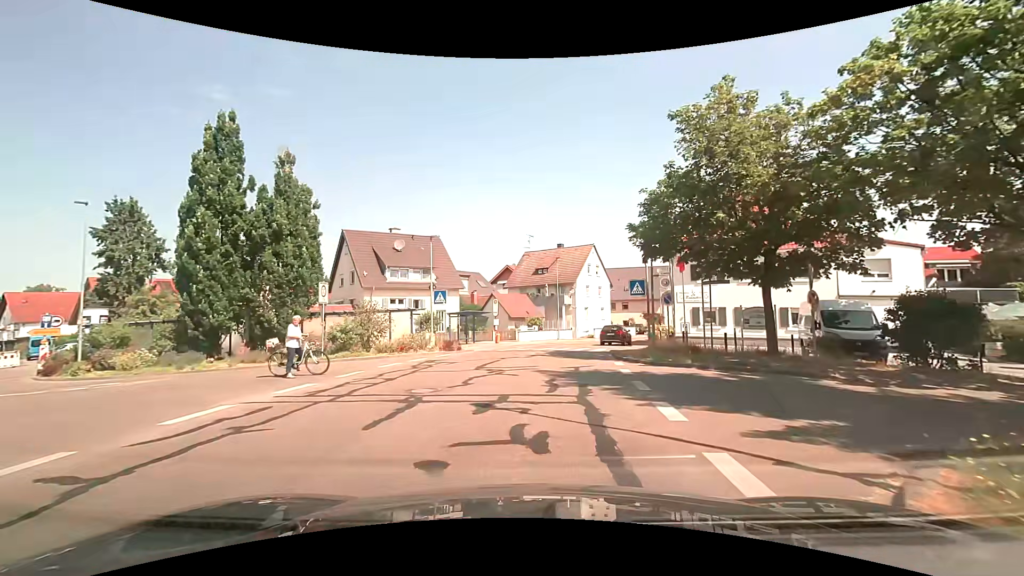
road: secondary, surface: asphalt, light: Day
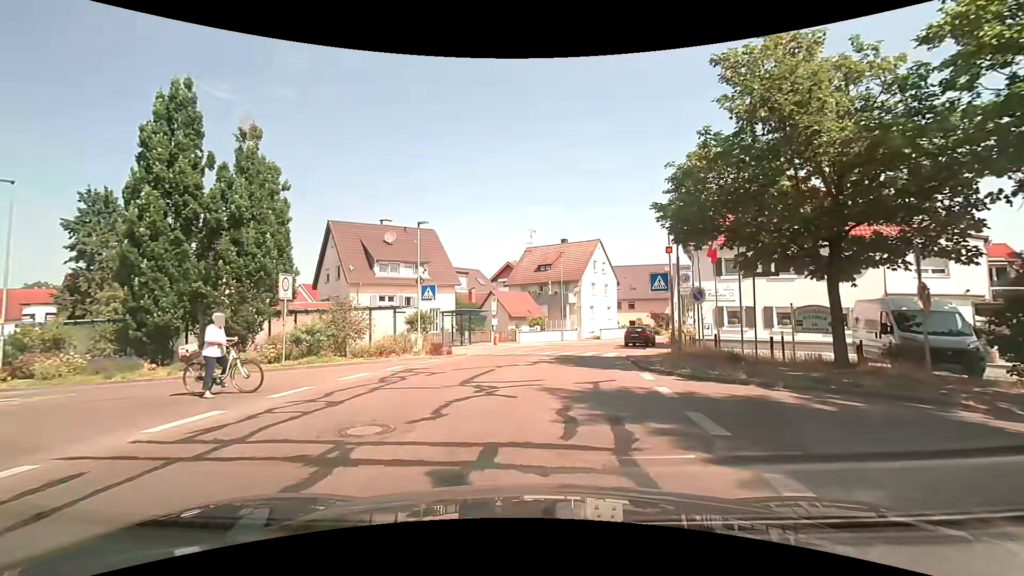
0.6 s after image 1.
(0.0, +3.7) m; -1°
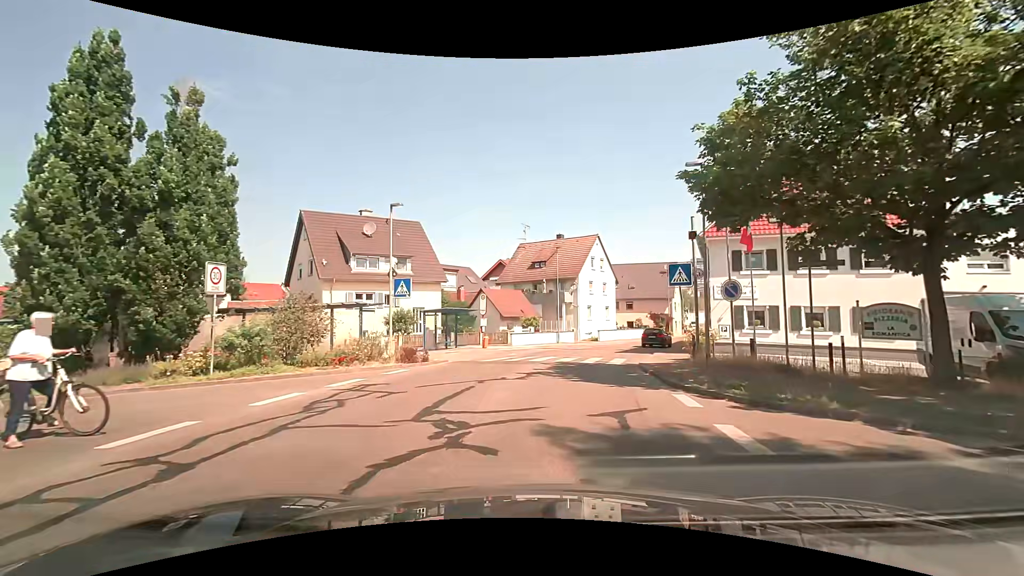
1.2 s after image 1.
(+0.1, +3.7) m; +3°
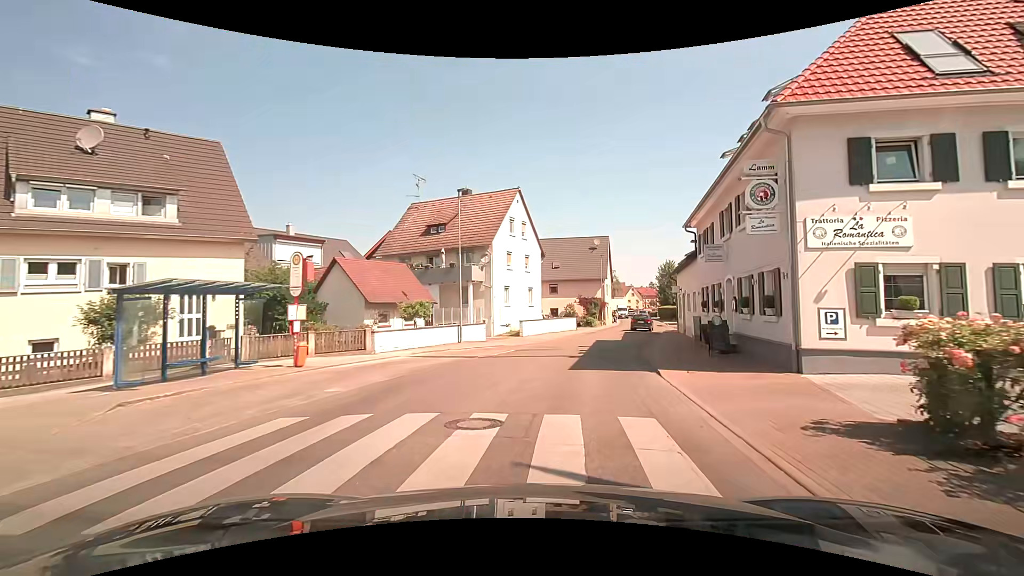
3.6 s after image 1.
(+0.8, +16.1) m; +9°
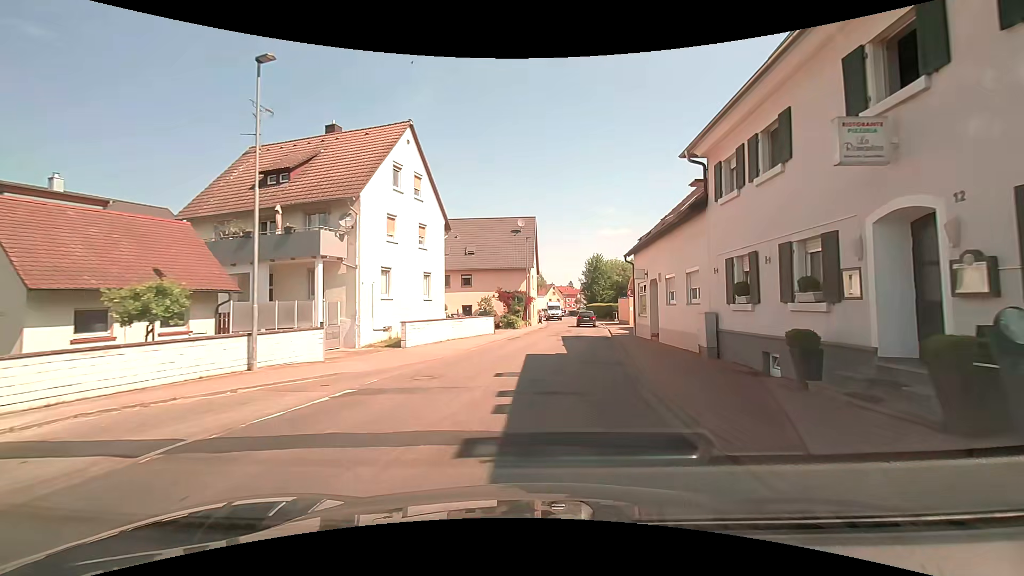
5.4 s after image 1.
(+1.1, +13.0) m; +9°
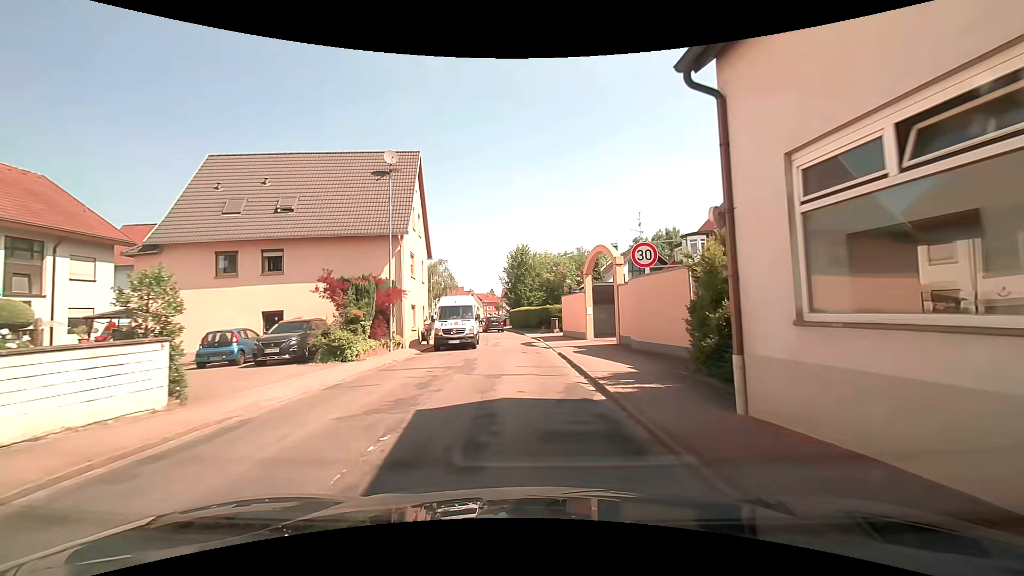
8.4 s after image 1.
(+2.6, +22.6) m; +9°
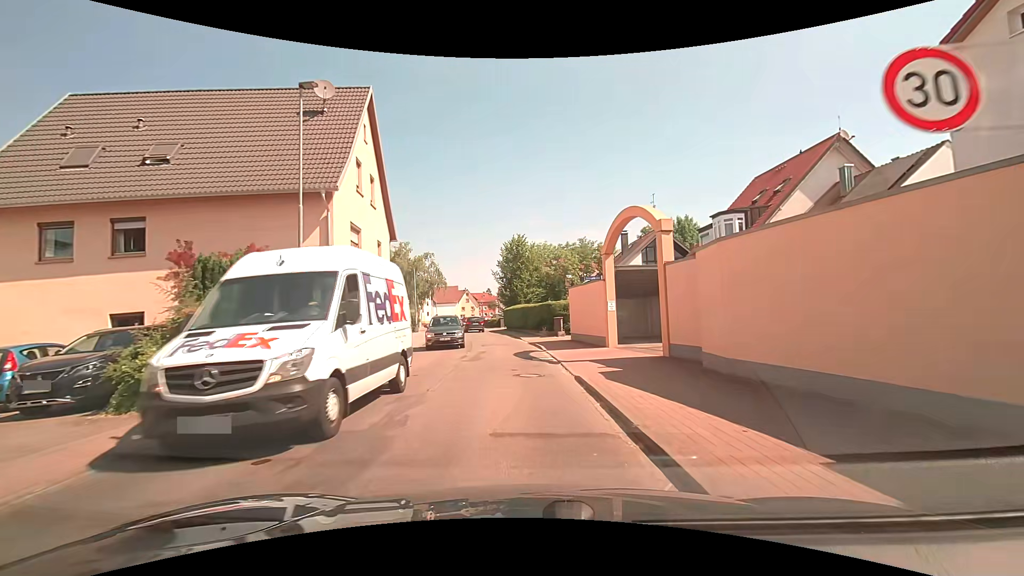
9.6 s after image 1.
(+0.1, +8.3) m; 0°
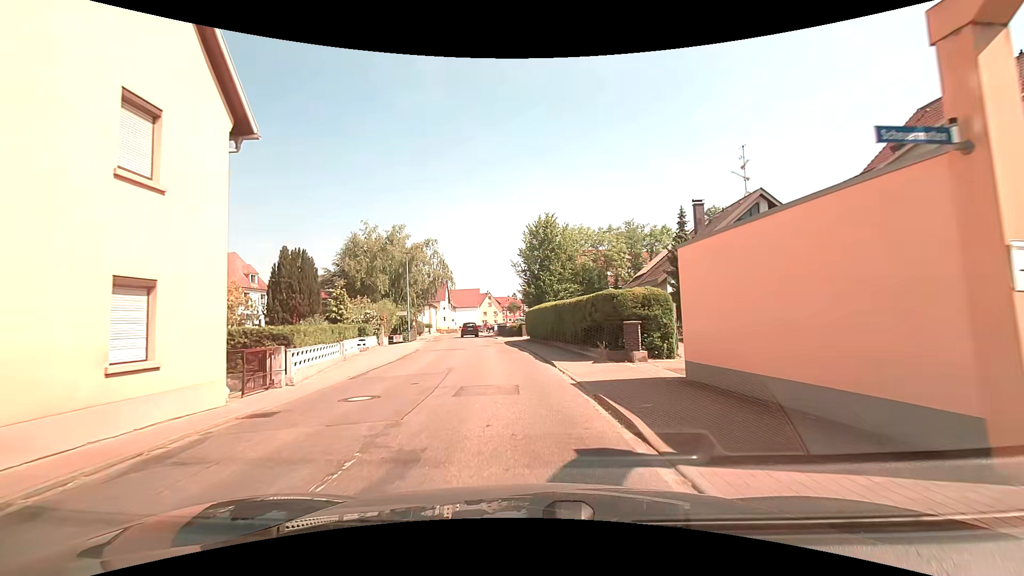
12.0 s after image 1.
(-0.3, +15.5) m; -3°
(0, +10) (-1, +20) (-2, +30) (-3, +40) (-5, +50) (-6, +60) (-8, +69) (-9, +79) (-10, +89) (-10, +99) m
